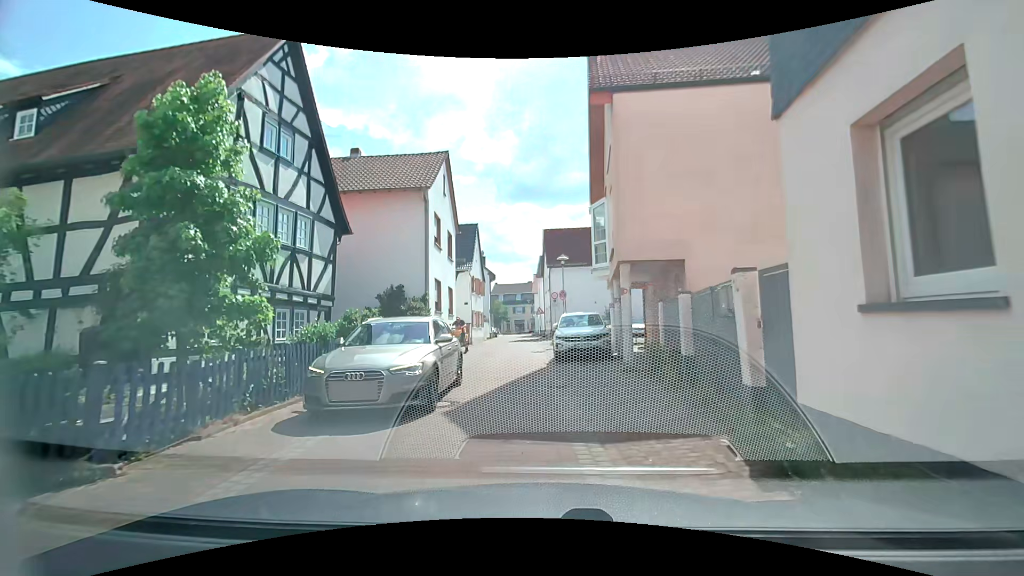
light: Day
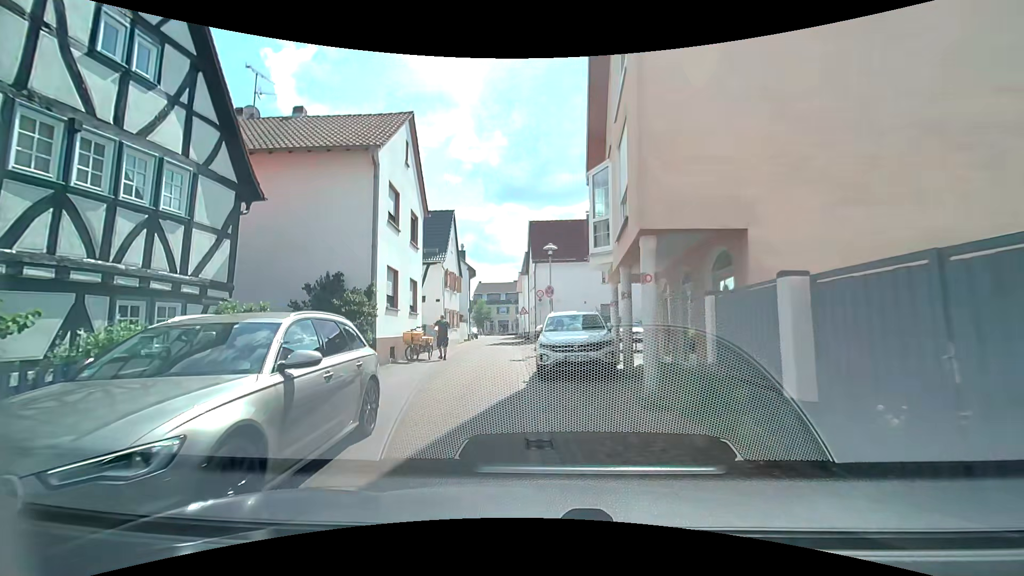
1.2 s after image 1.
(+0.2, +4.5) m; +1°
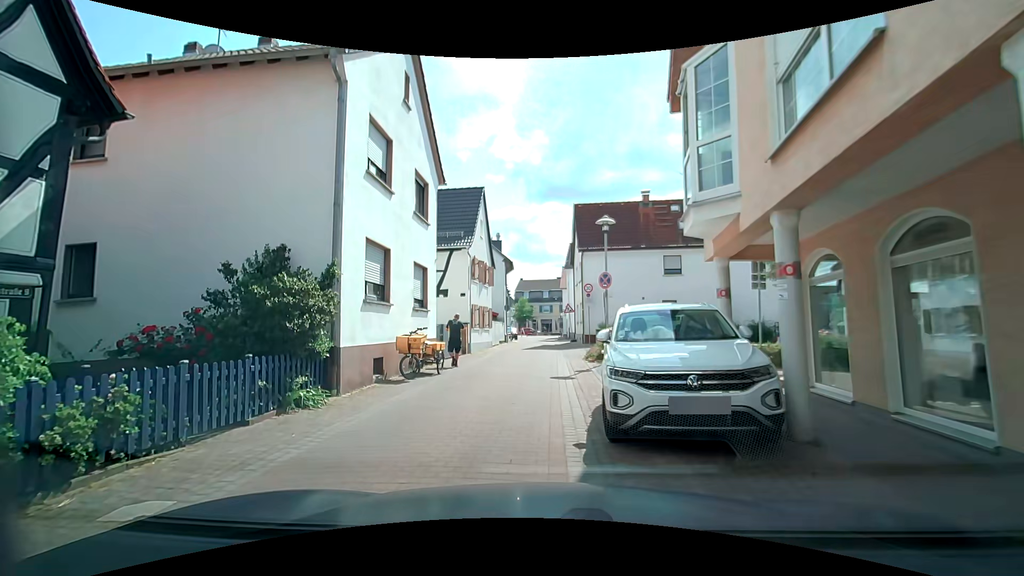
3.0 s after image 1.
(+0.1, +5.6) m; -5°
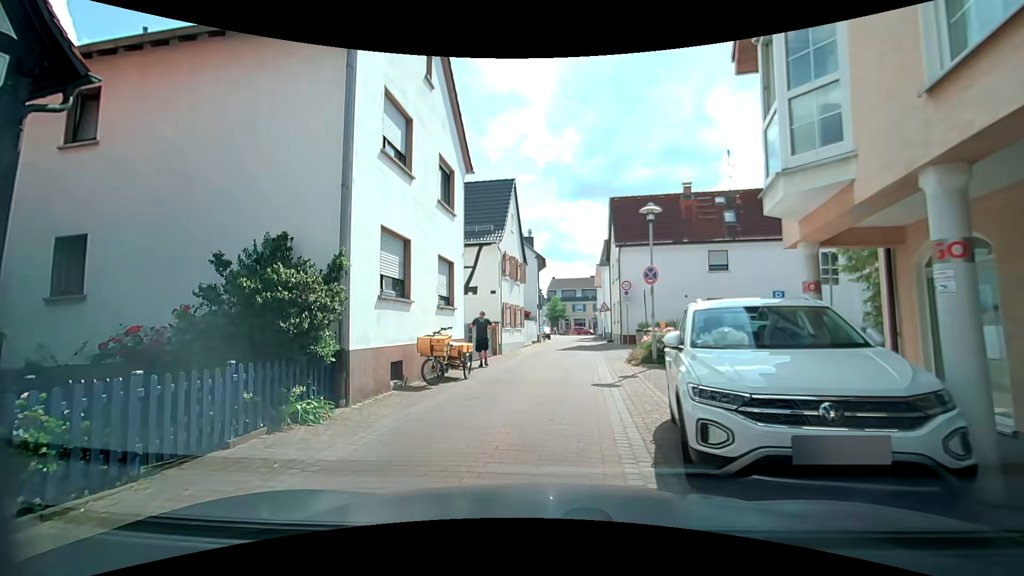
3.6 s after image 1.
(+0.1, +1.5) m; -1°
